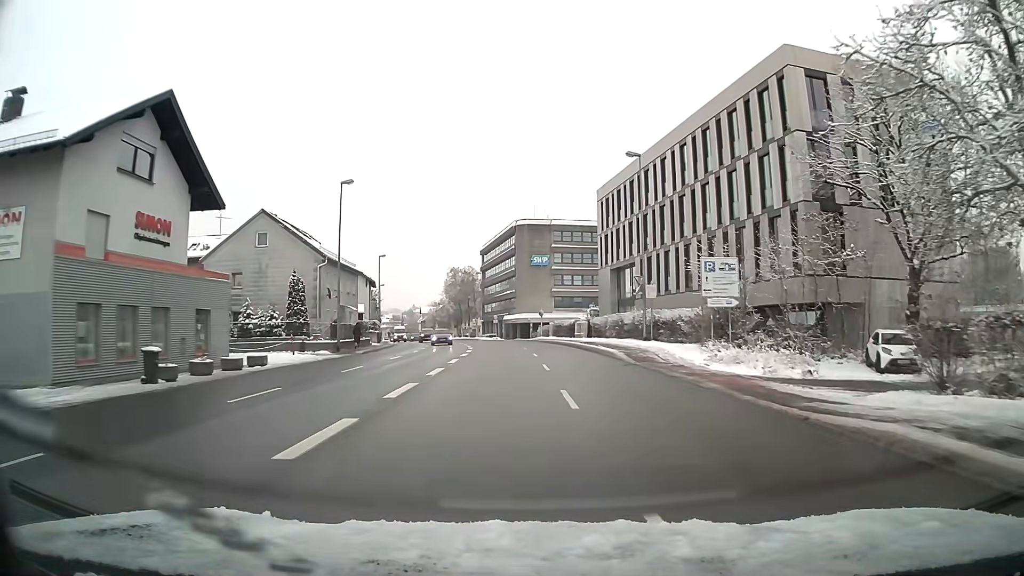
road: primary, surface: asphalt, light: Day
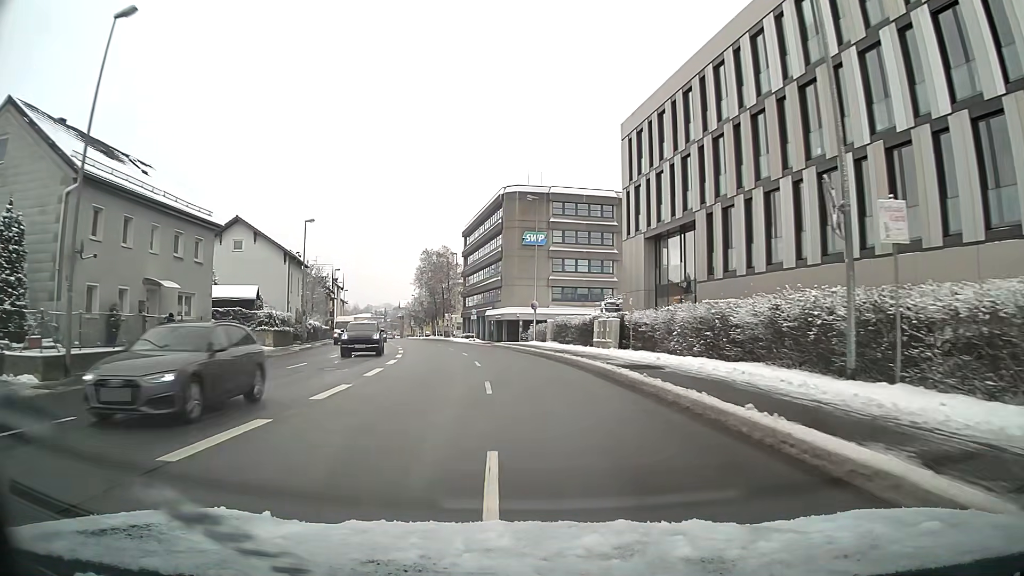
(+0.1, +24.6) m; 0°
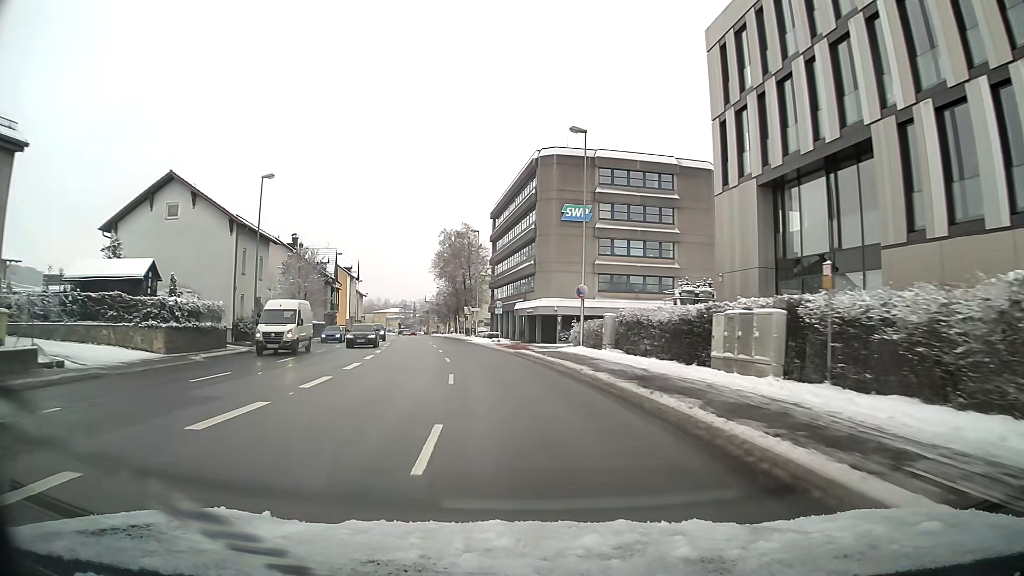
(-0.5, +16.4) m; -4°
